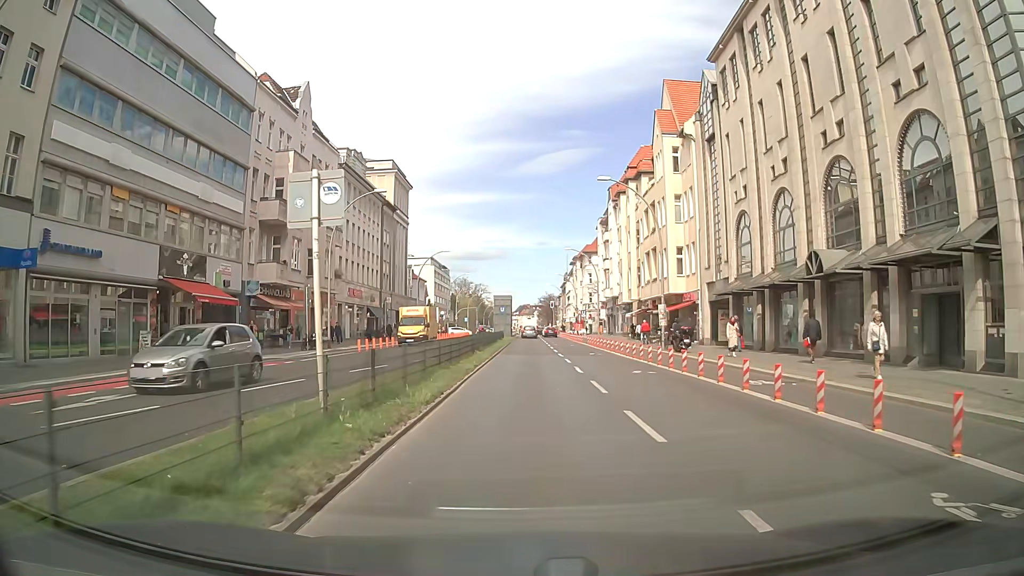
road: primary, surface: asphalt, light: Day
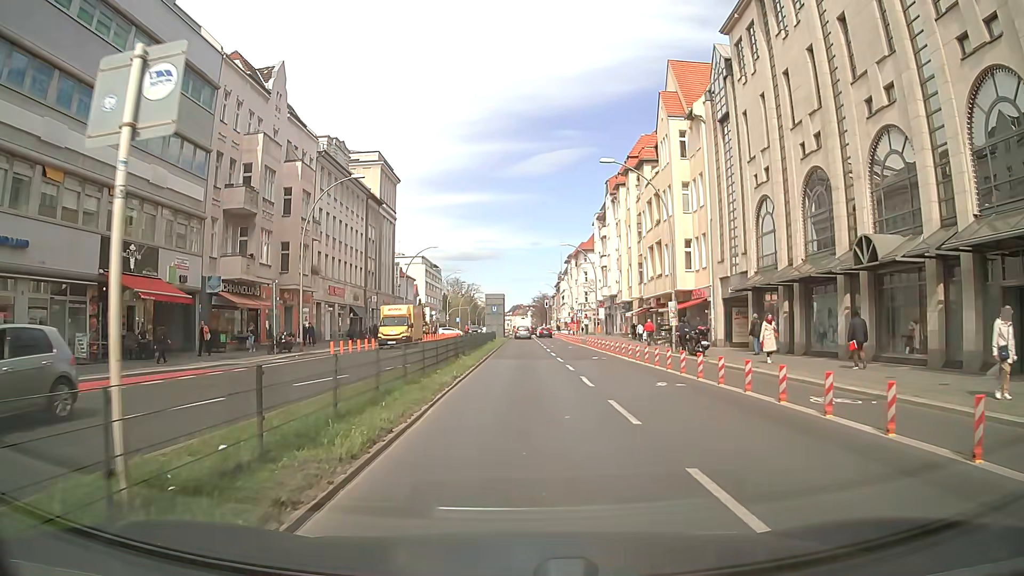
(+0.1, +4.5) m; +1°
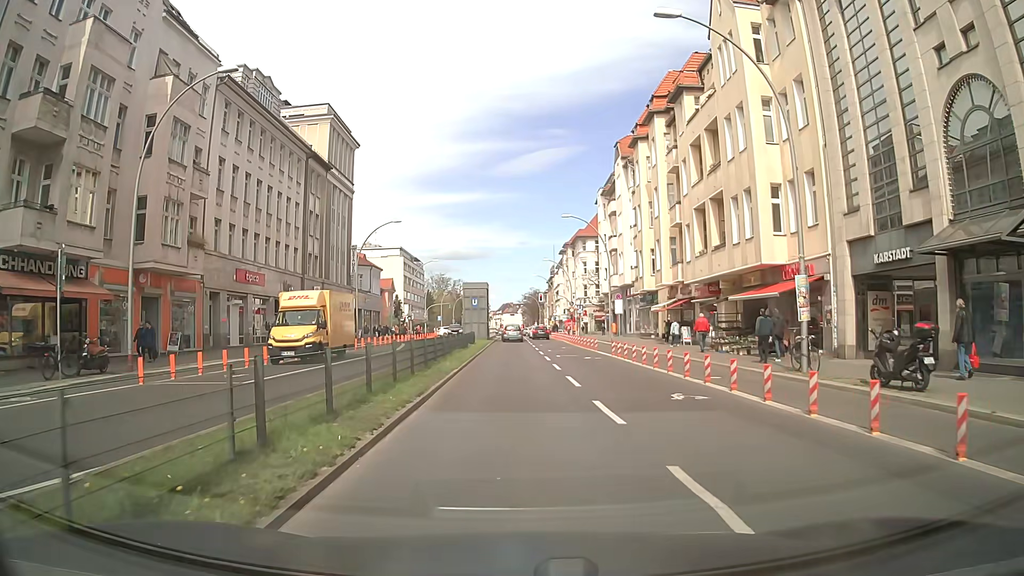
(+0.3, +18.0) m; +1°
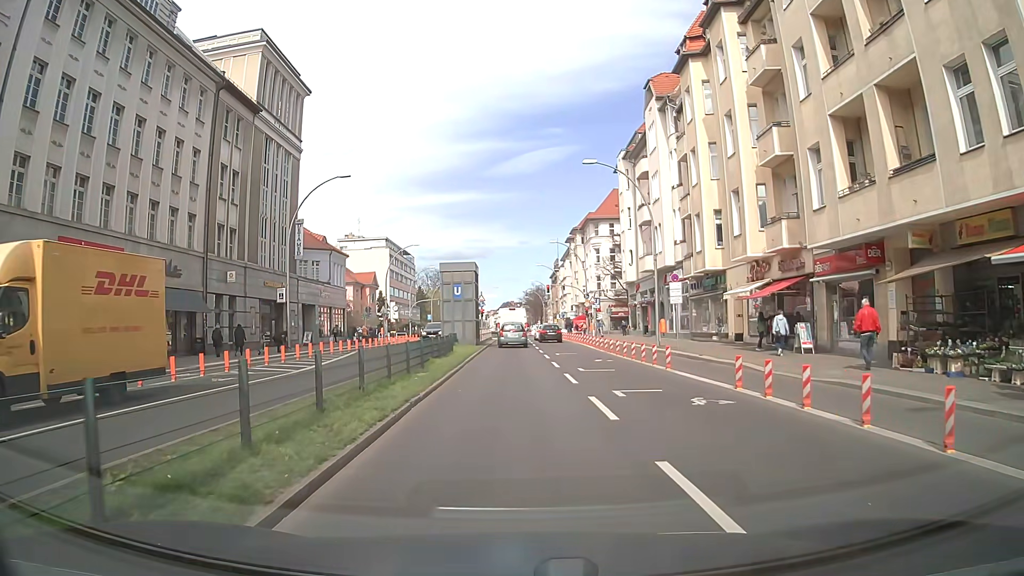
(0.0, +17.9) m; 0°
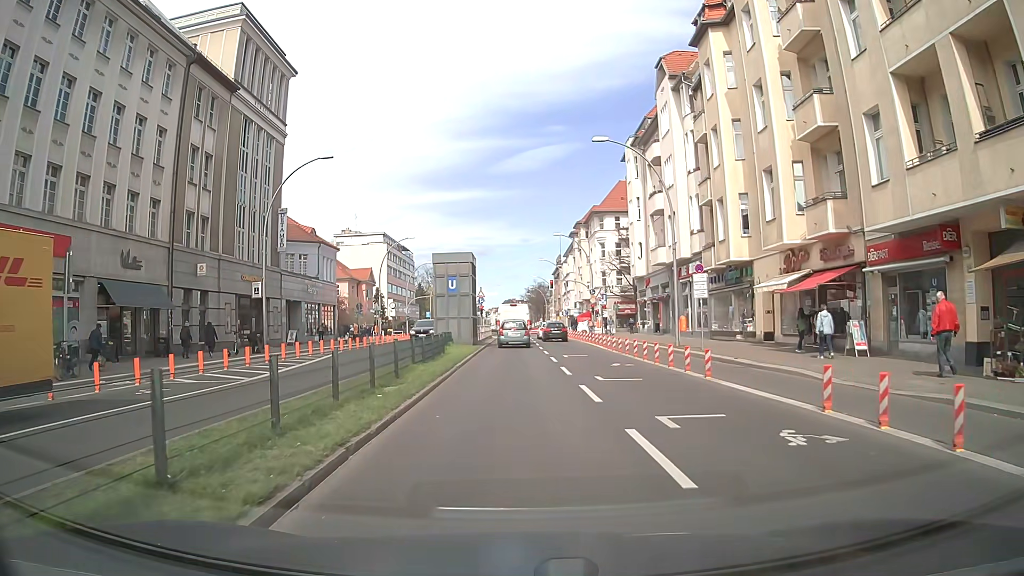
(0.0, +4.1) m; 0°
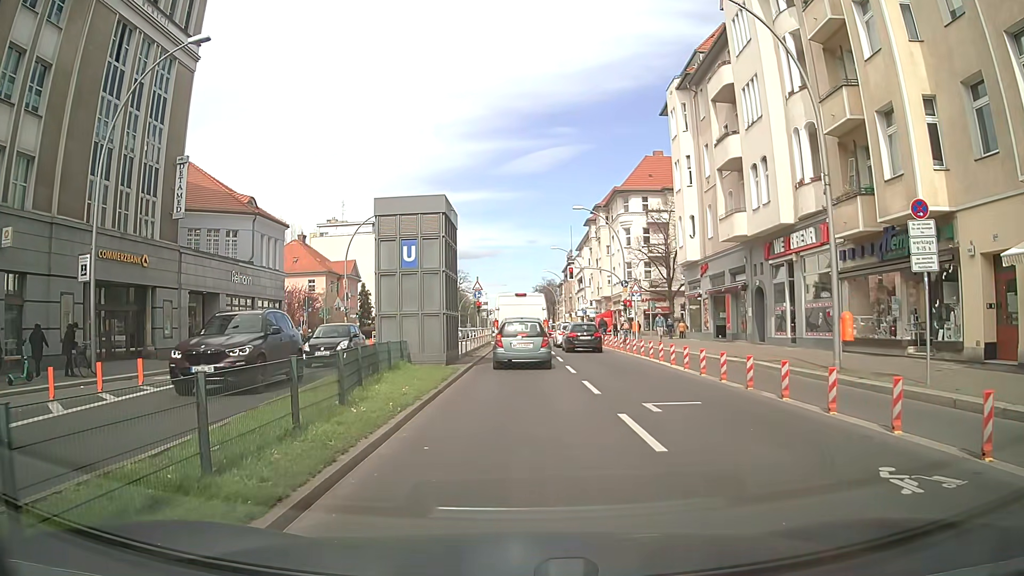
(0.0, +16.1) m; +1°
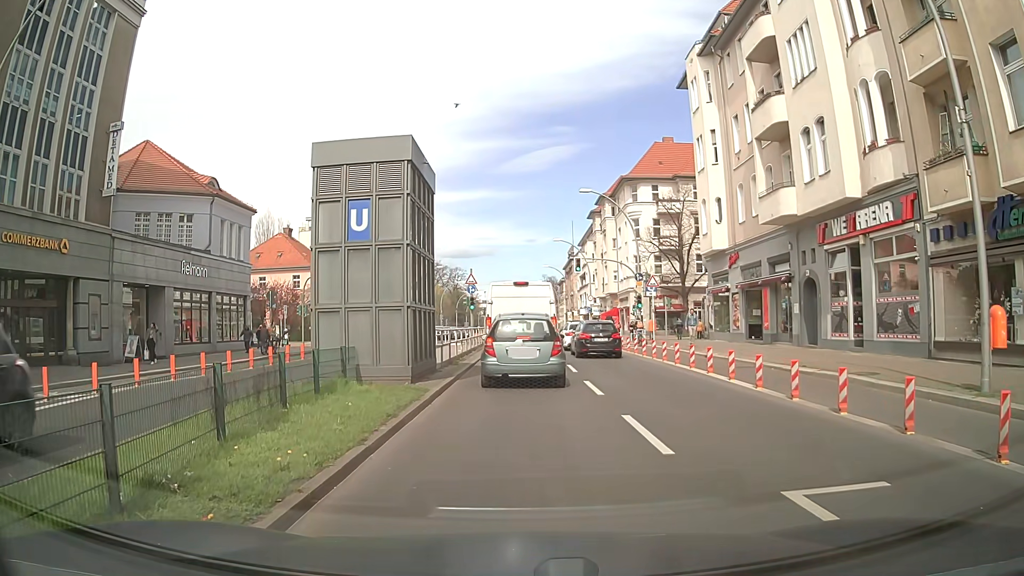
(-0.1, +6.1) m; 0°
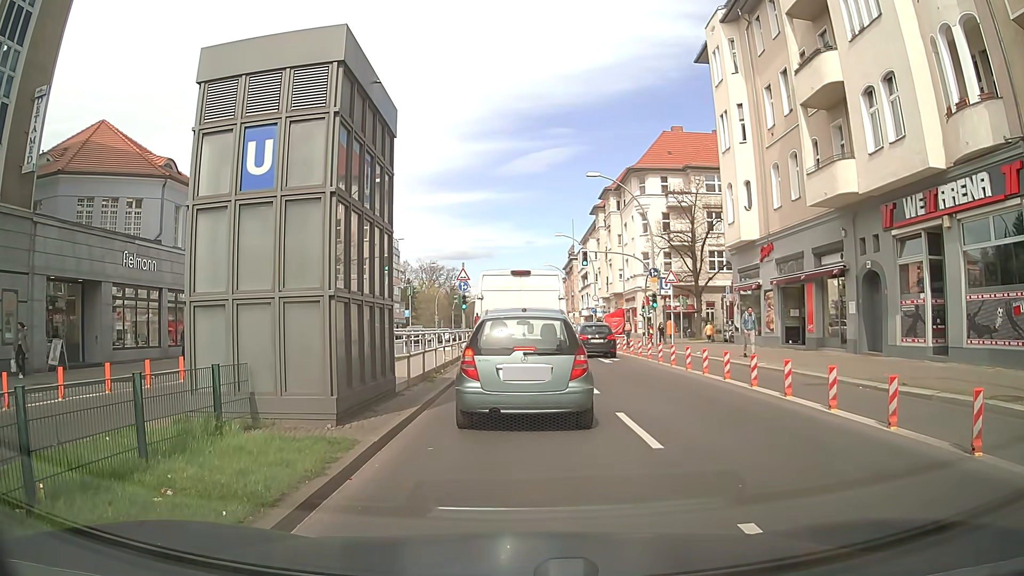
(-0.1, +5.2) m; -1°
(0, +10) (0, +20) (0, +30) (0, +40) (0, +50) (0, +60) (0, +70) (0, +80) (0, +90) (0, +100) m
